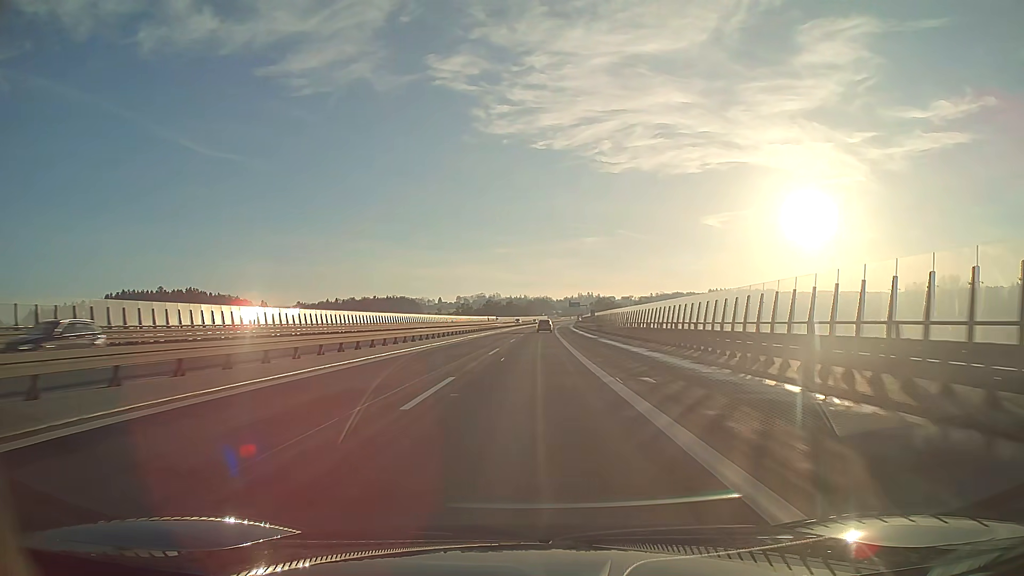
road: motorway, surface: asphalt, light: Day
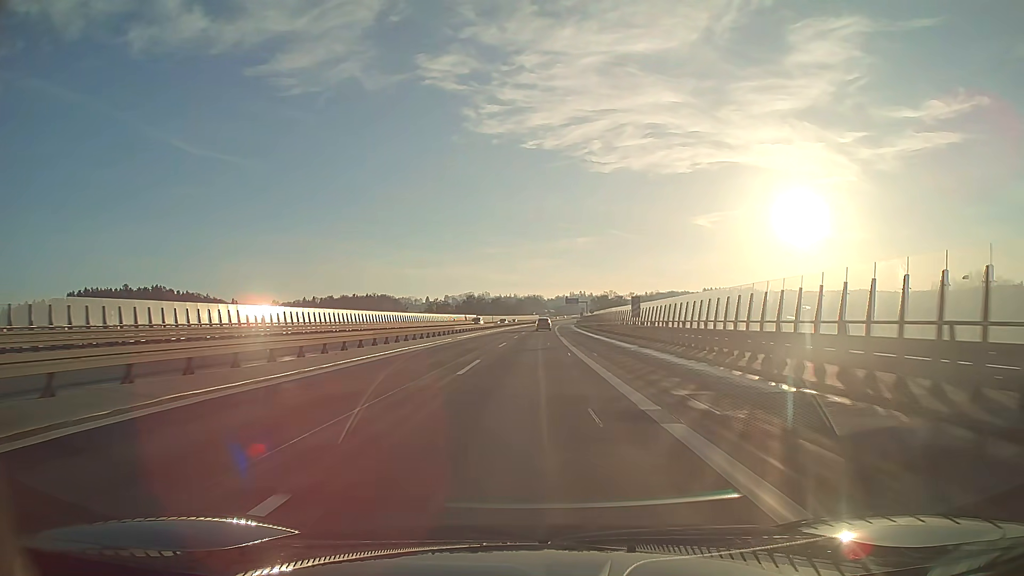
(+0.3, +47.3) m; +1°
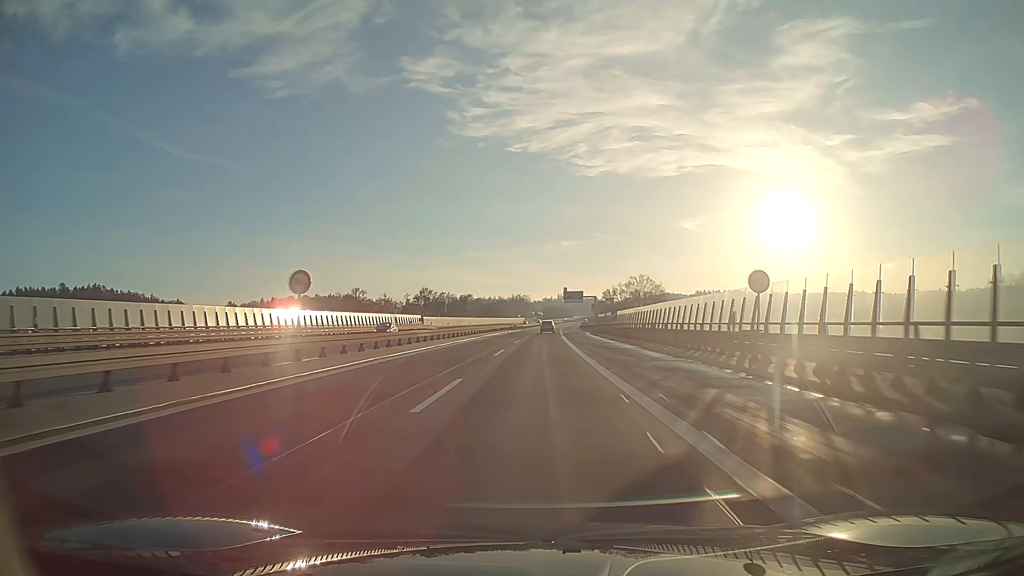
(+0.8, +78.9) m; +1°
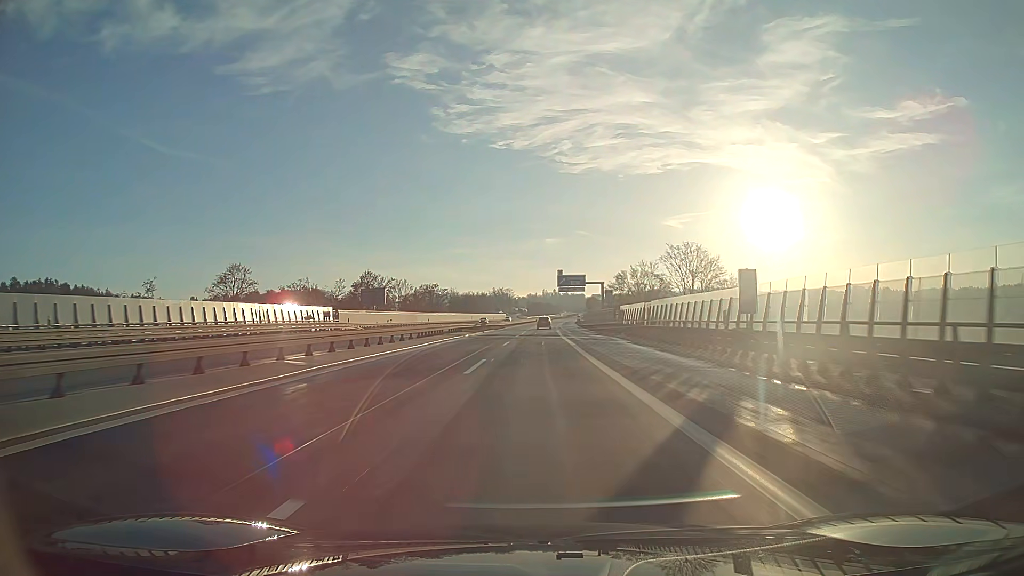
(+0.5, +47.4) m; +1°
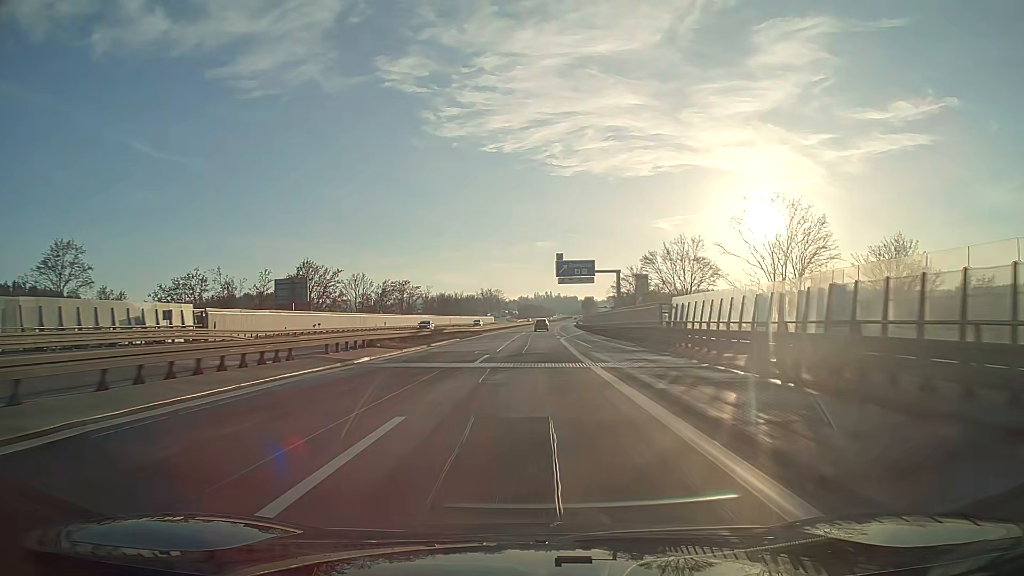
(+0.2, +31.6) m; +1°
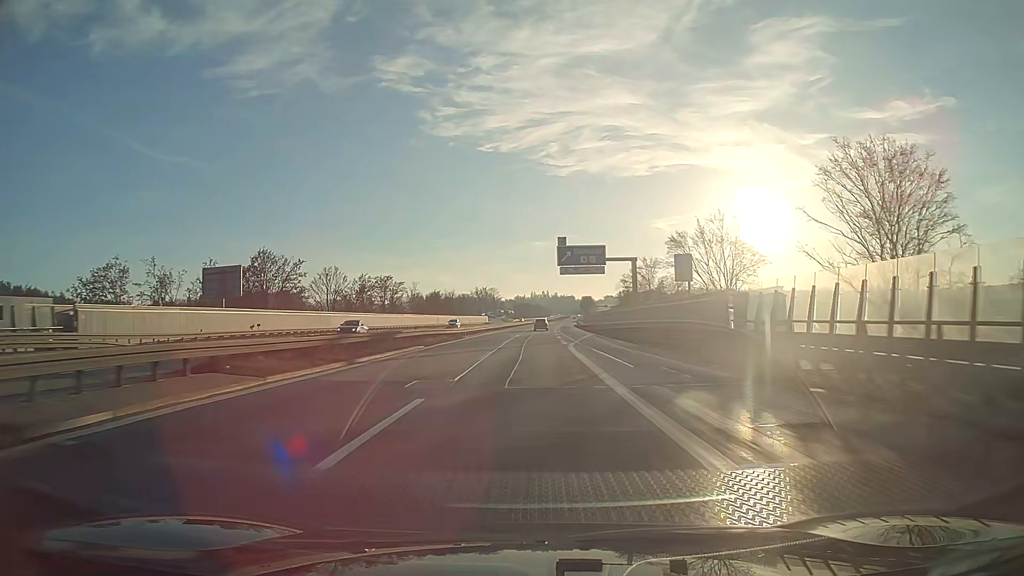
(0.0, +15.8) m; 0°
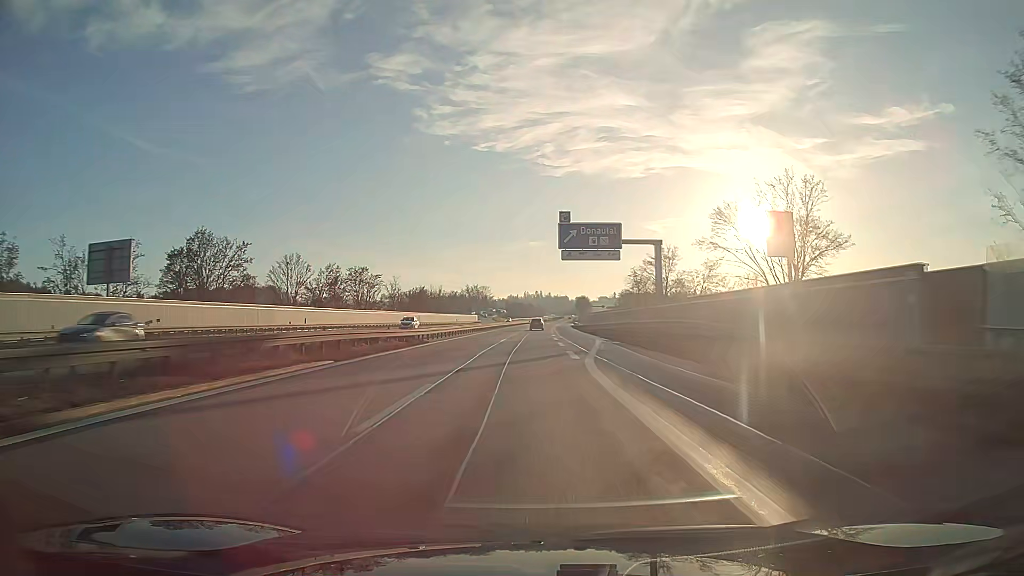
(+0.1, +15.8) m; +1°
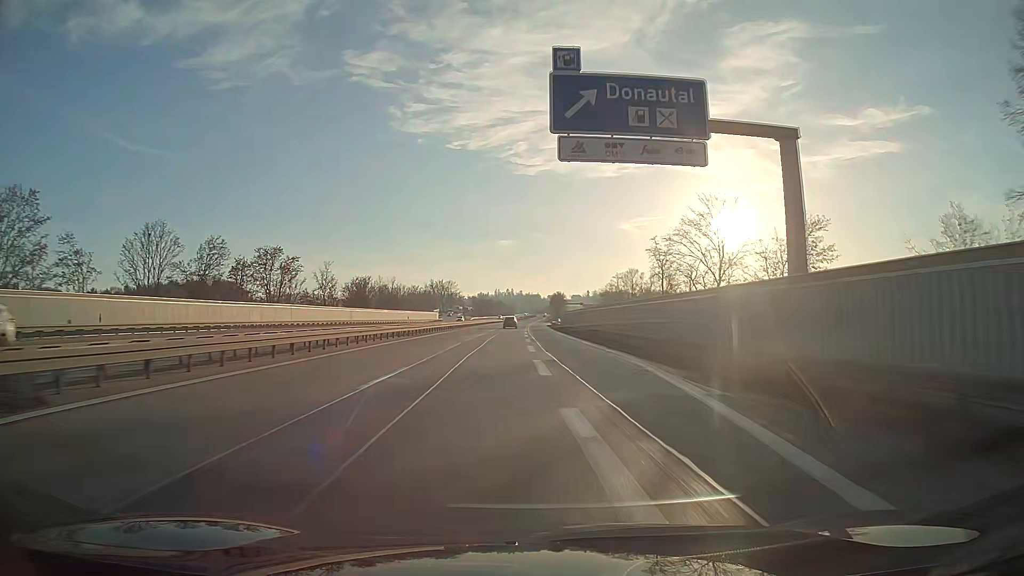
(+0.6, +31.3) m; +2°
